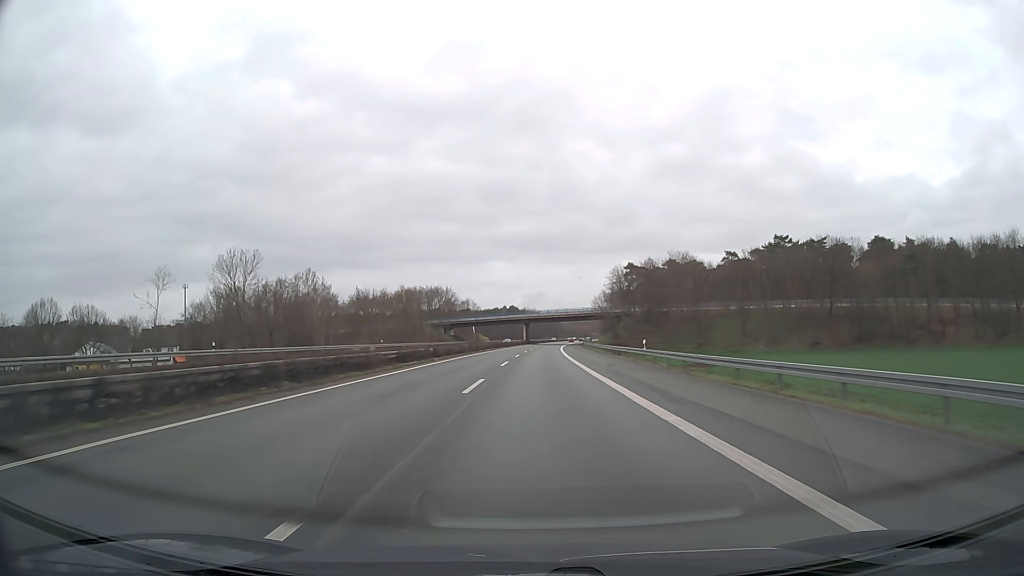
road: motorway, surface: asphalt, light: Day
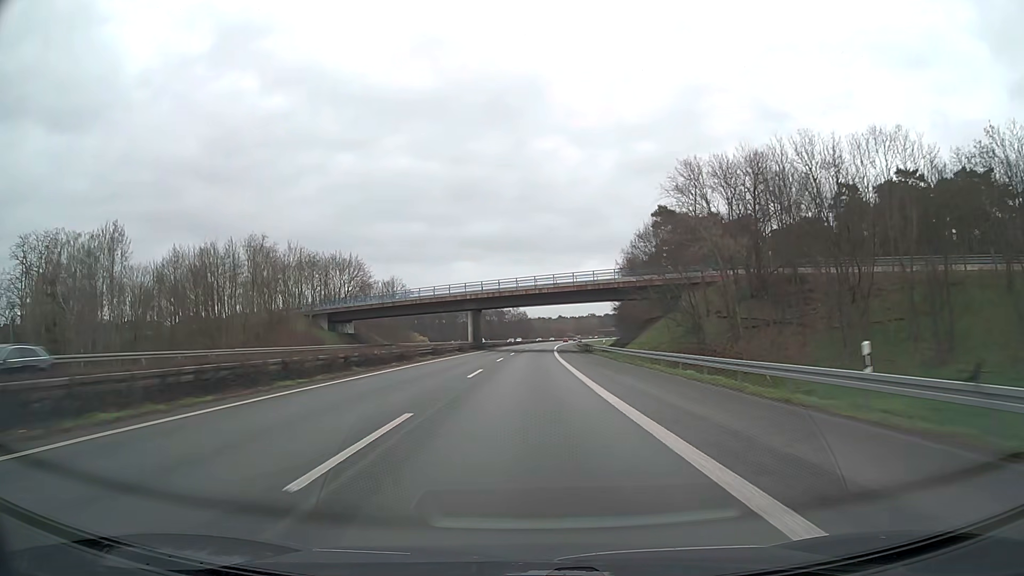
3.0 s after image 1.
(+2.2, +82.7) m; +3°
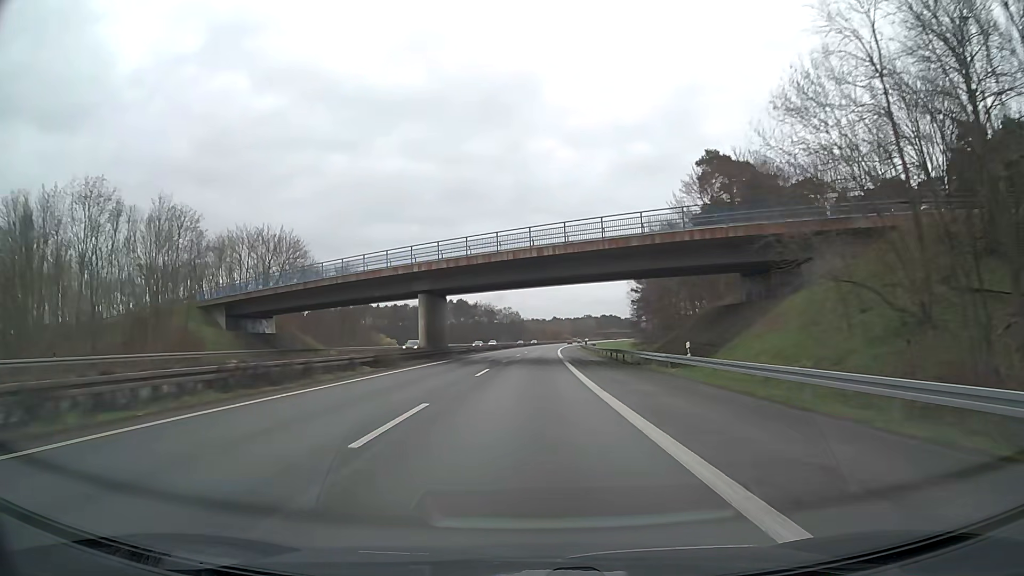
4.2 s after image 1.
(+0.2, +33.7) m; +1°
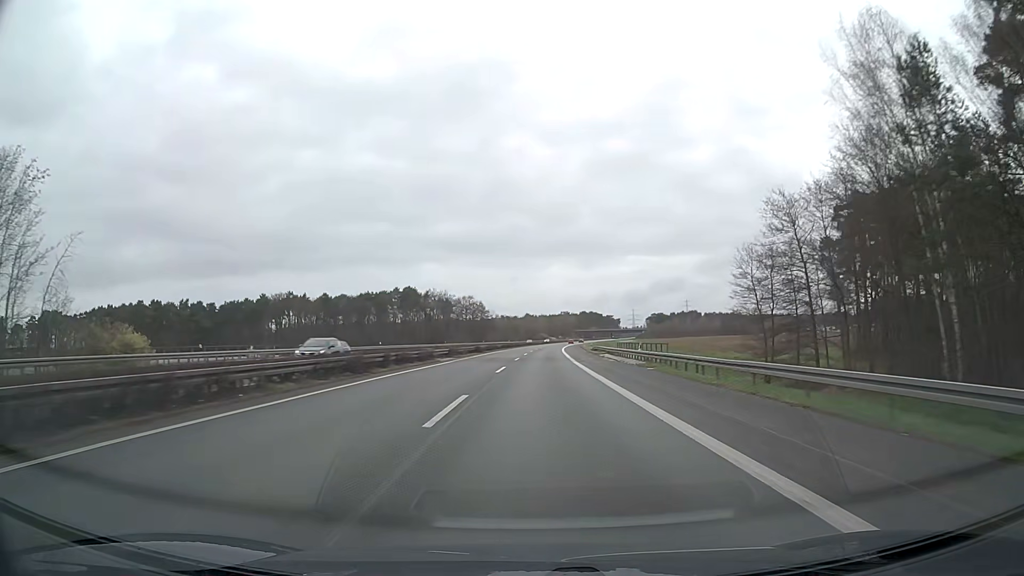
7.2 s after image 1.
(+1.5, +88.5) m; +2°
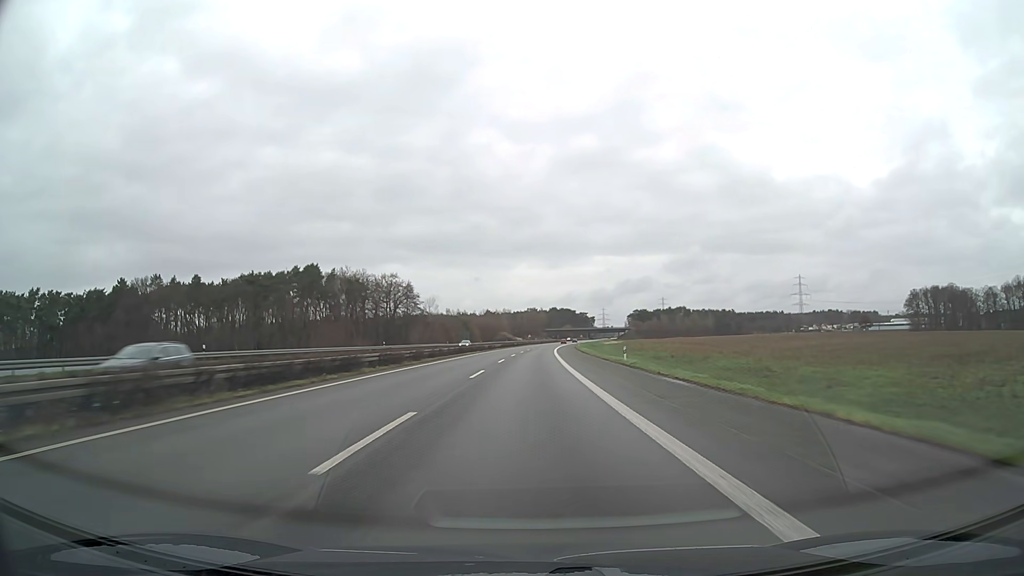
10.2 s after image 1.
(+3.1, +94.1) m; +3°
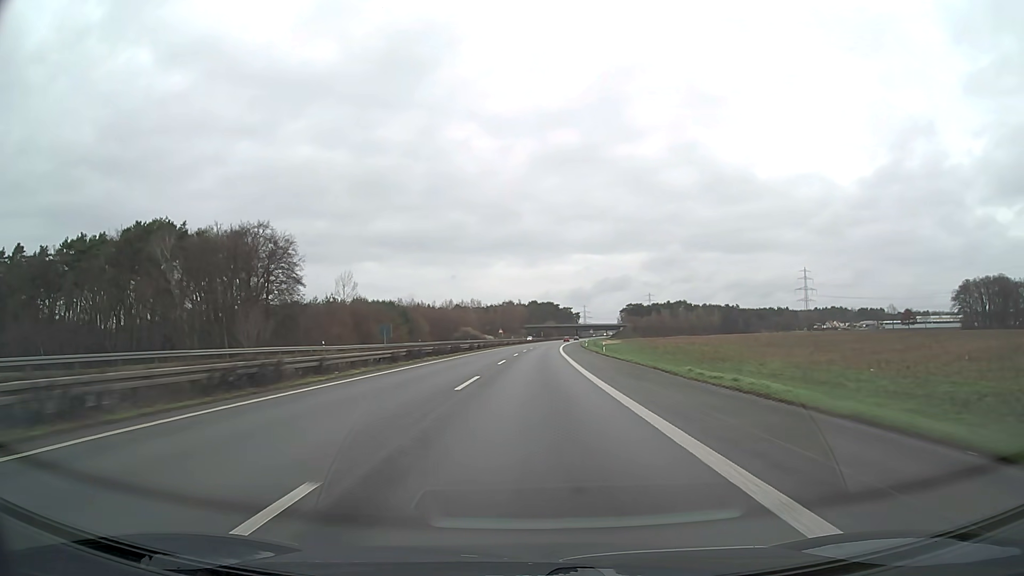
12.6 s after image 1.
(+1.0, +79.1) m; +2°
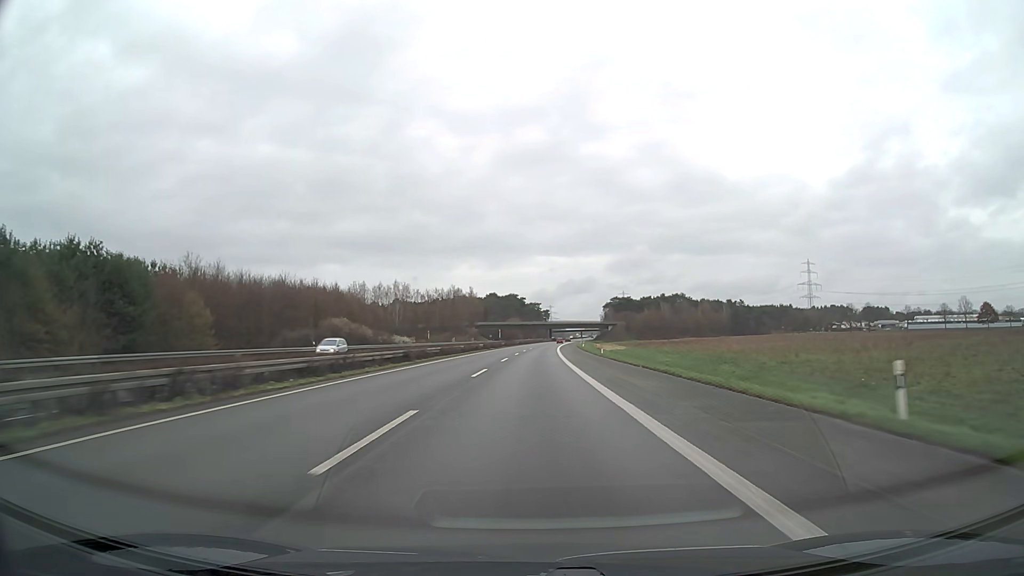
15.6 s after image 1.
(+3.1, +101.3) m; +3°
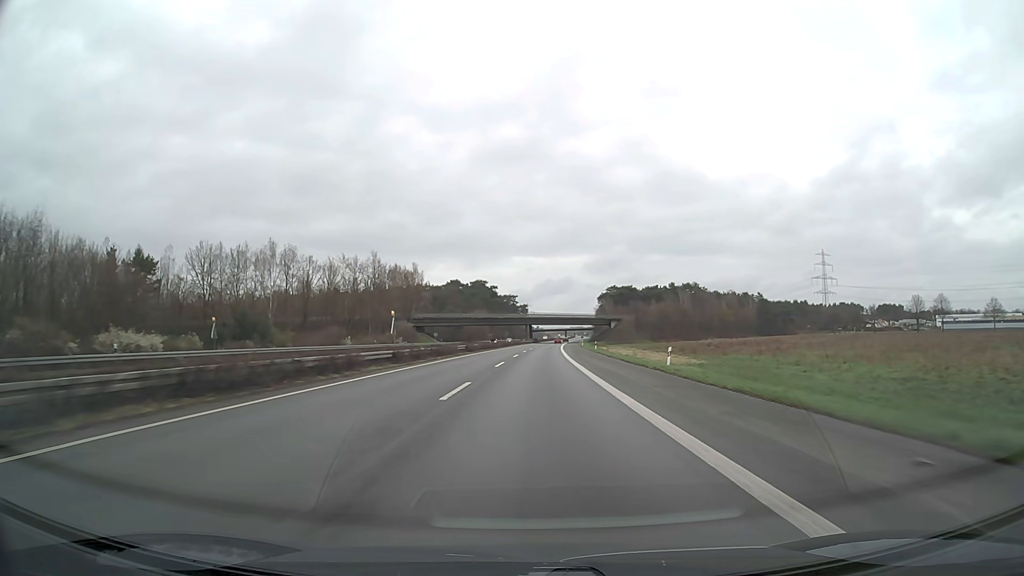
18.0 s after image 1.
(+1.6, +81.8) m; +2°
(0, +10) (0, +20) (0, +30) (0, +40) (+1, +50) (+1, +60) (+1, +70) (+1, +80) (+2, +90) (+2, +100) m
